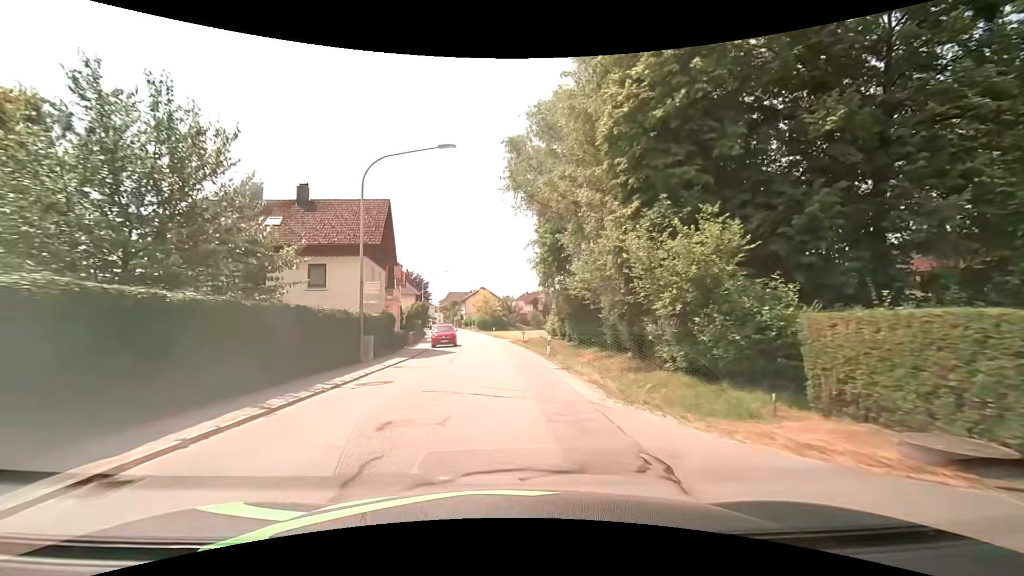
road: tertiary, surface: asphalt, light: Day
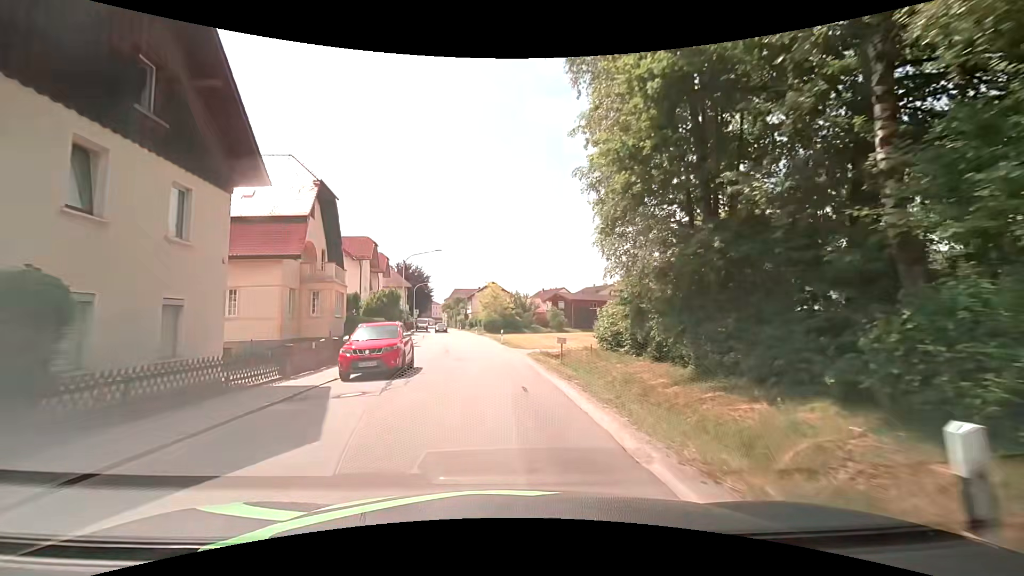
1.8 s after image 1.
(0.0, +21.1) m; -1°
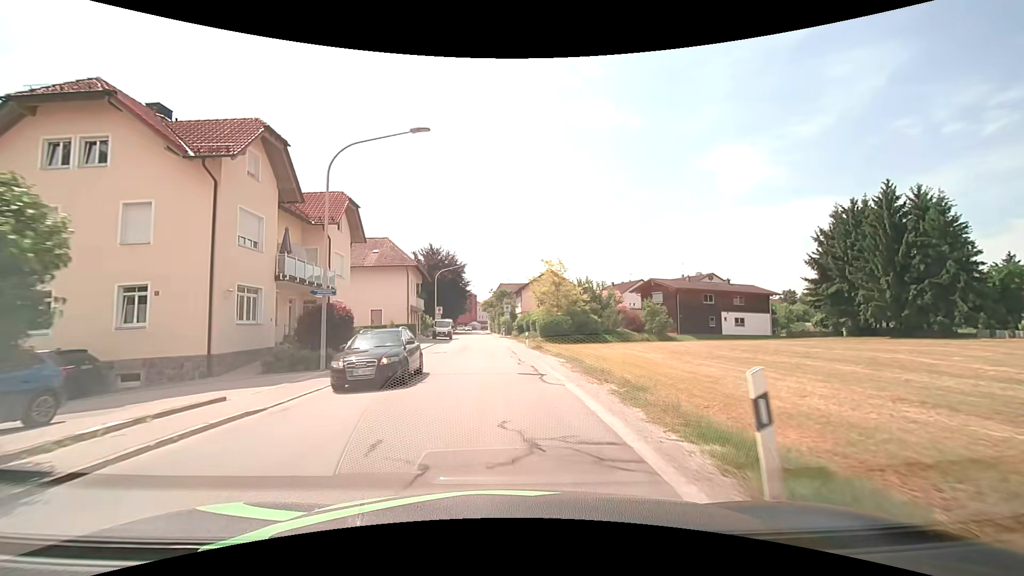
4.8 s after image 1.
(-1.5, +33.1) m; -5°
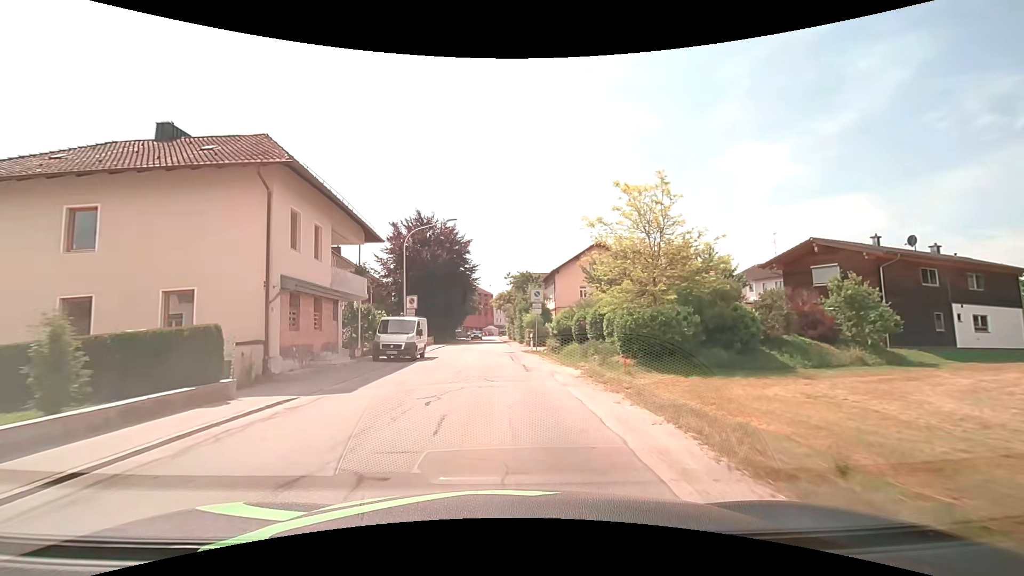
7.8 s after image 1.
(-0.7, +30.6) m; -2°
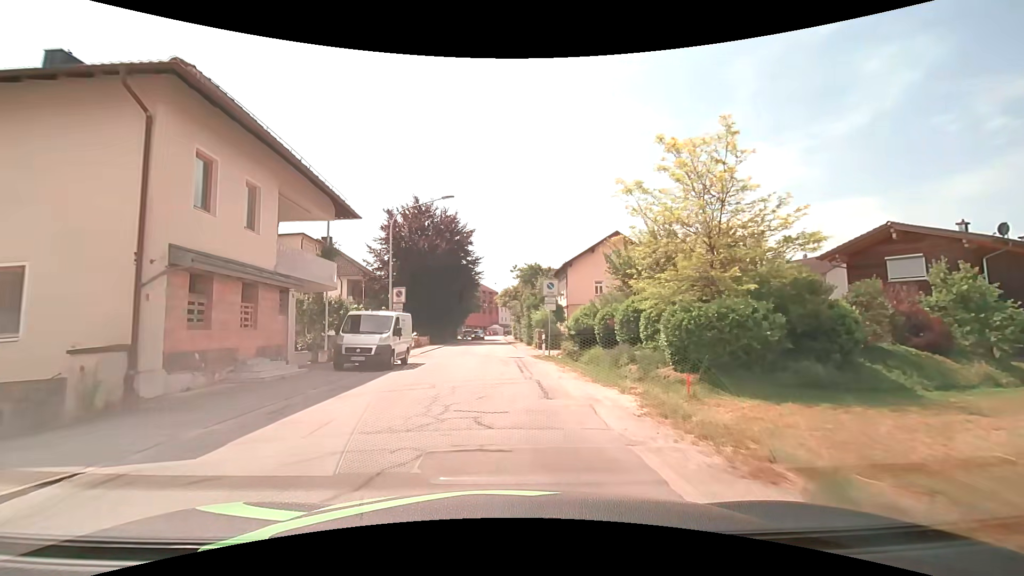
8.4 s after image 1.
(-0.1, +6.1) m; -1°
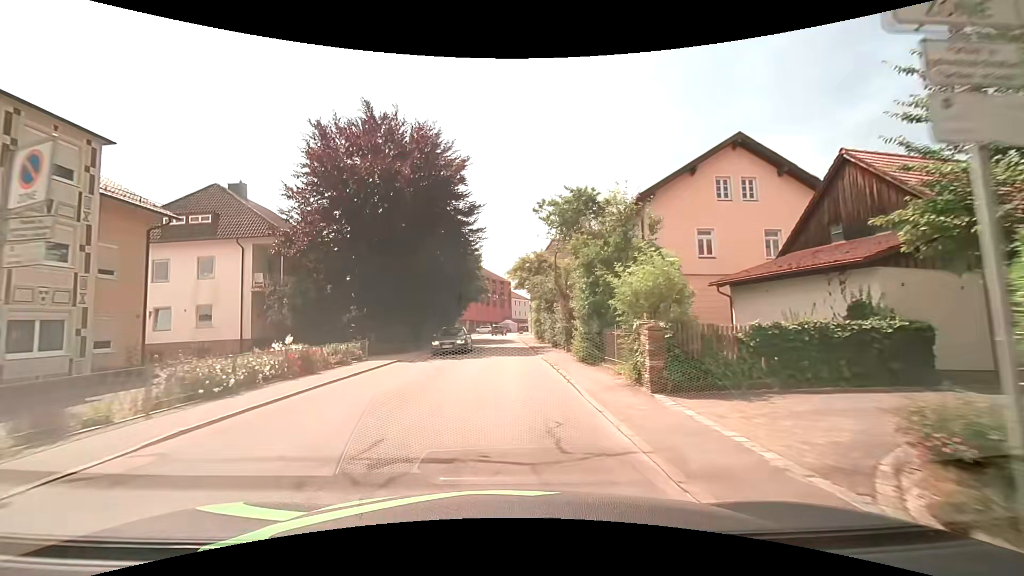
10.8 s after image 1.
(-0.4, +24.1) m; -1°
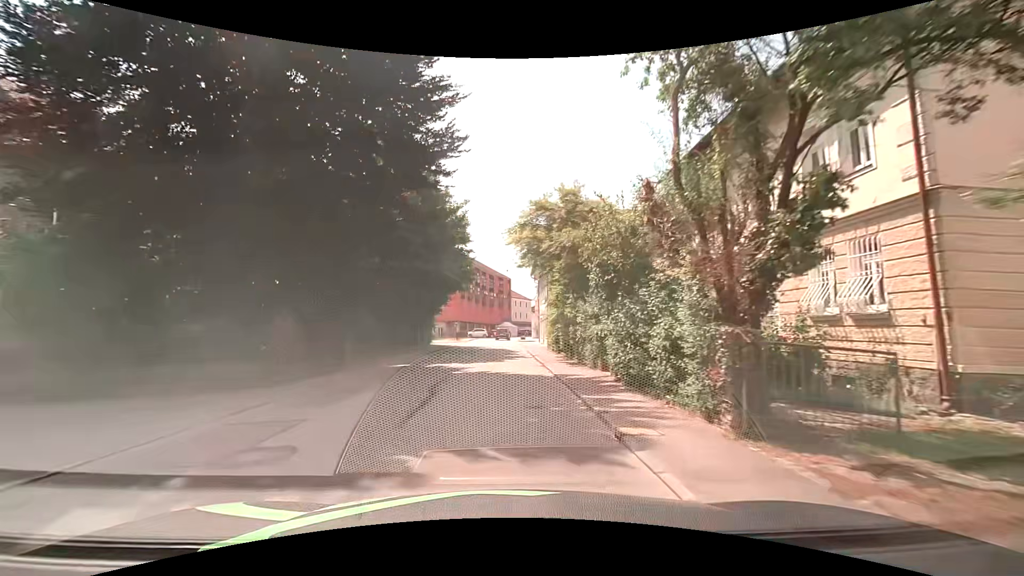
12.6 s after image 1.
(-0.1, +17.3) m; 0°
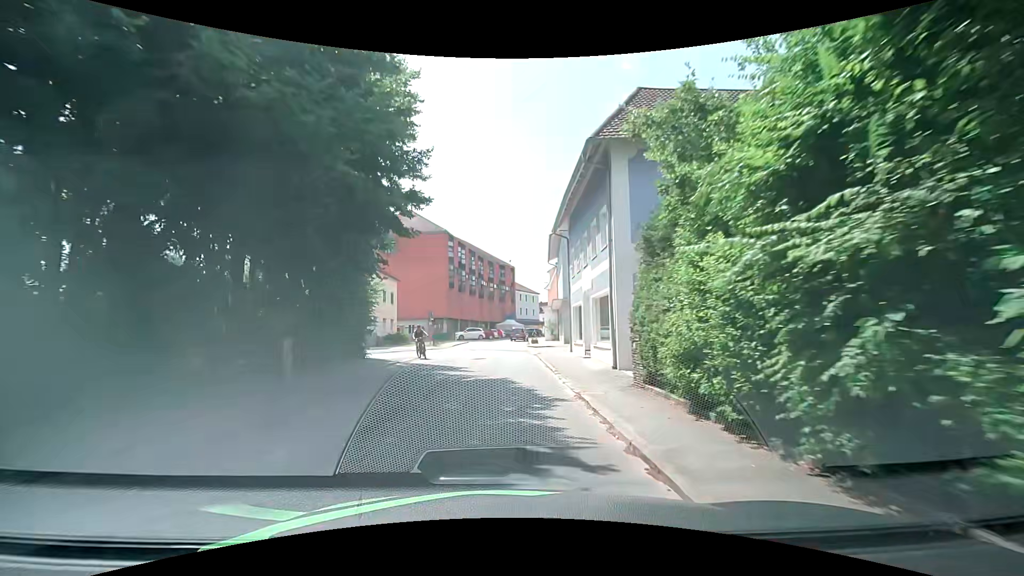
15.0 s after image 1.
(-0.1, +21.3) m; -1°
(0, +10) (0, +20) (0, +30) (0, +40) (0, +50) (+1, +60) (+3, +70) (+5, +80) (+8, +89) (+11, +99) m
